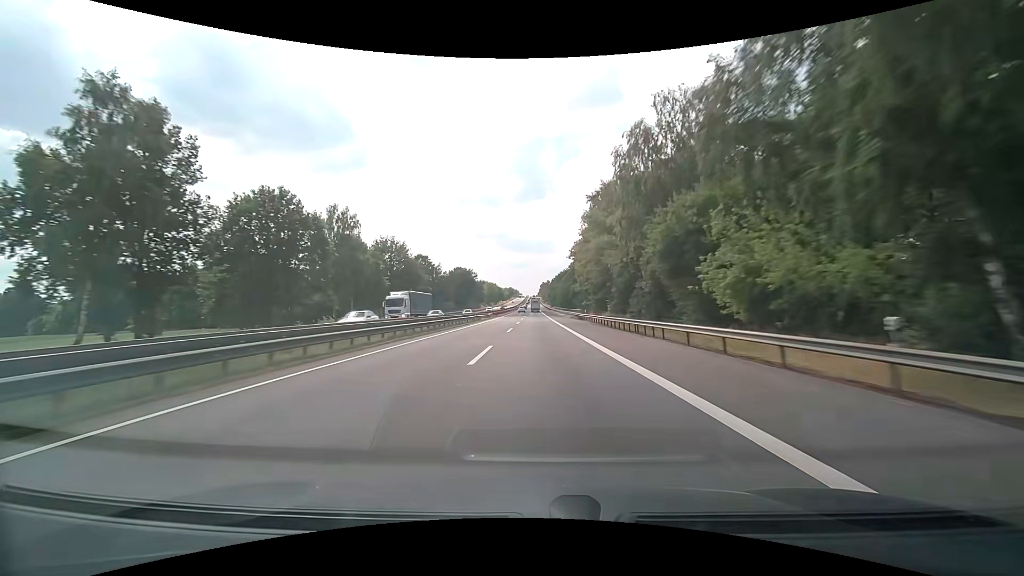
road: motorway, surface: asphalt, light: Day
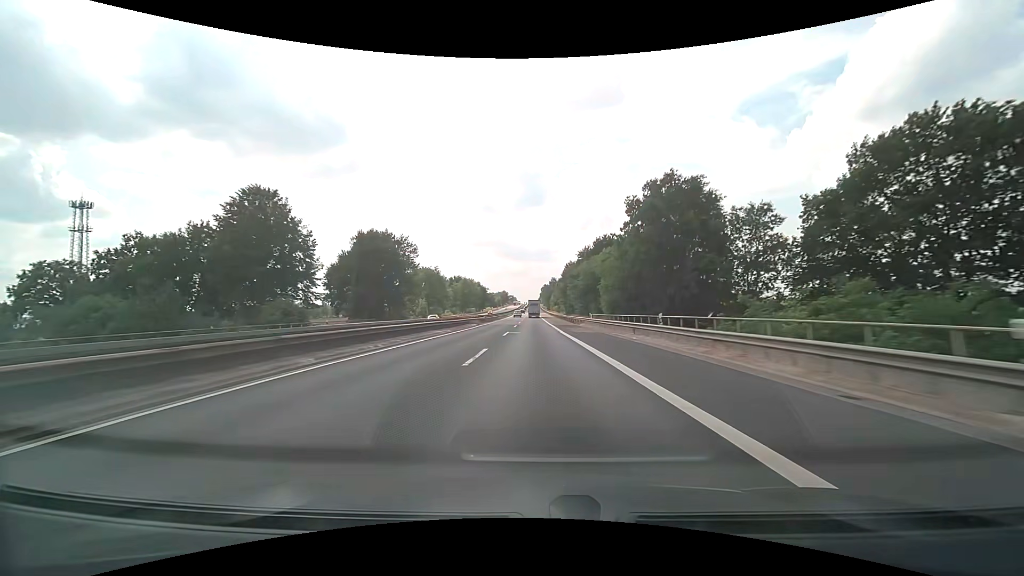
(-0.1, +106.4) m; 0°
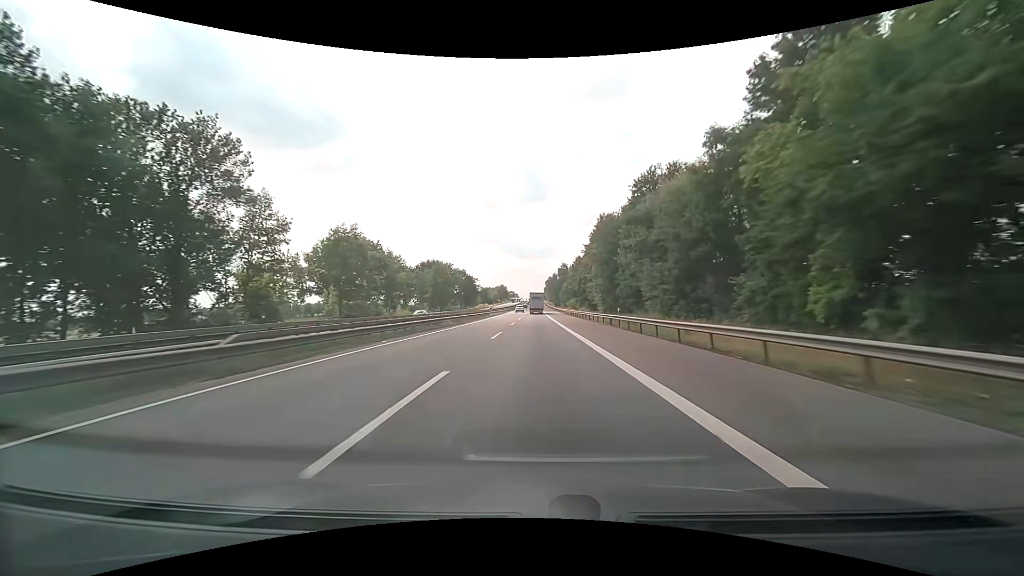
(-0.1, +62.3) m; 0°
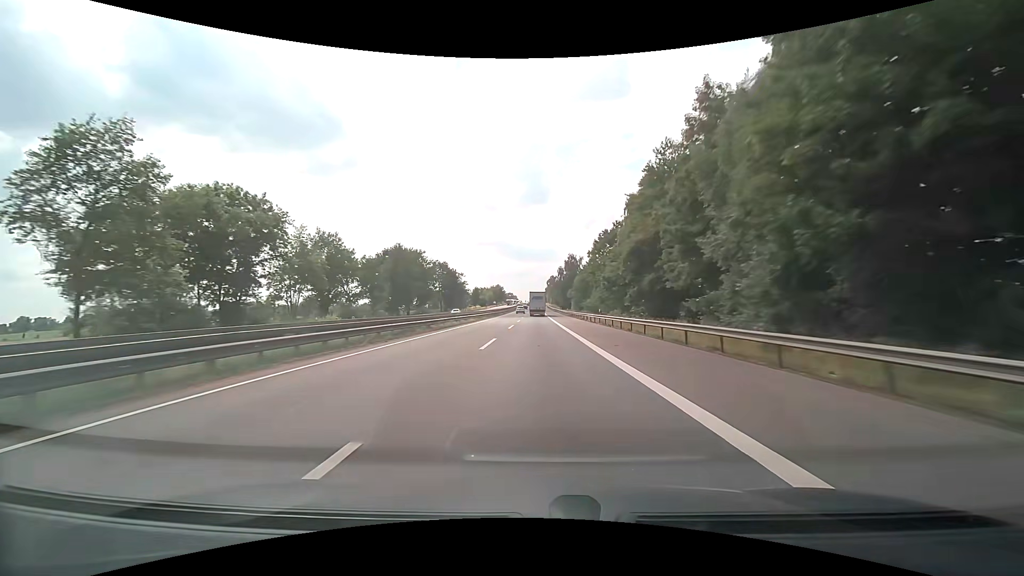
(0.0, +40.7) m; 0°
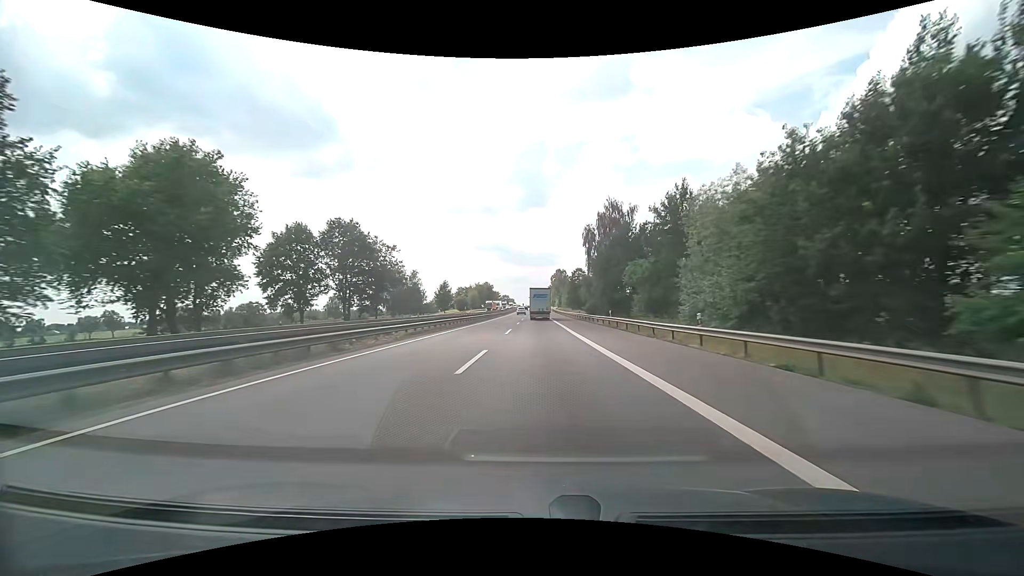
(-0.1, +77.0) m; 0°
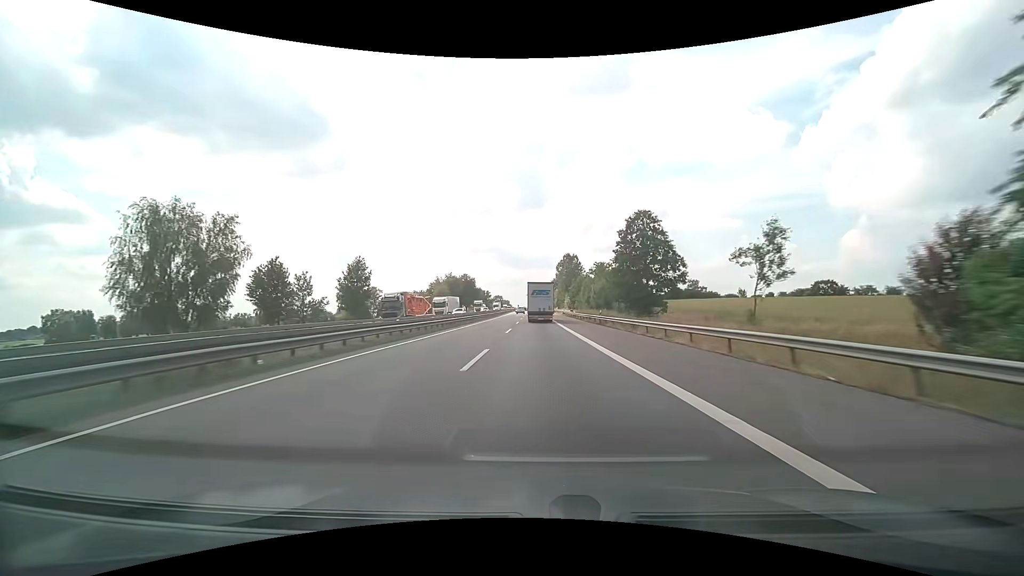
(+0.1, +70.6) m; 0°
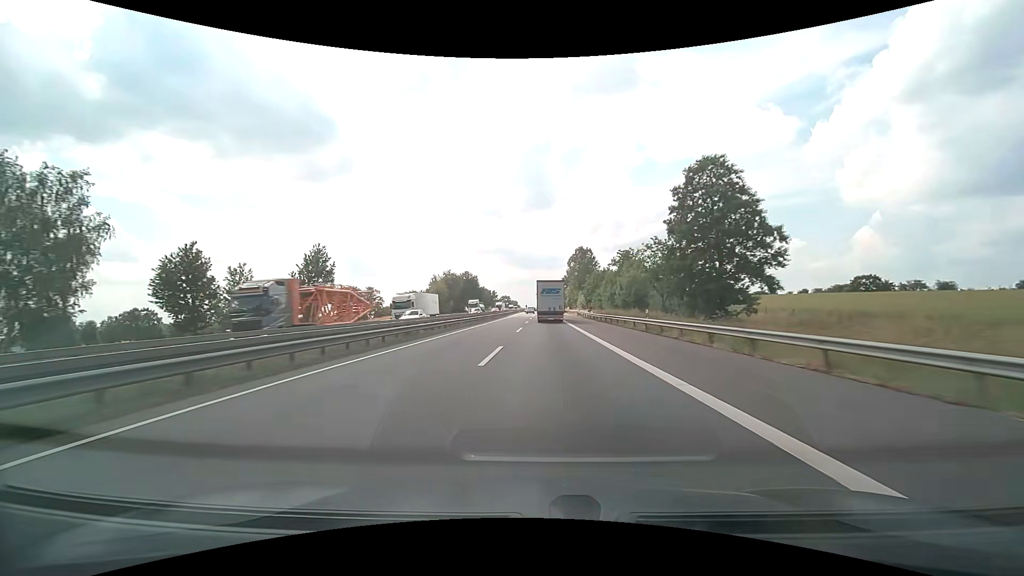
(-0.1, +16.7) m; -1°
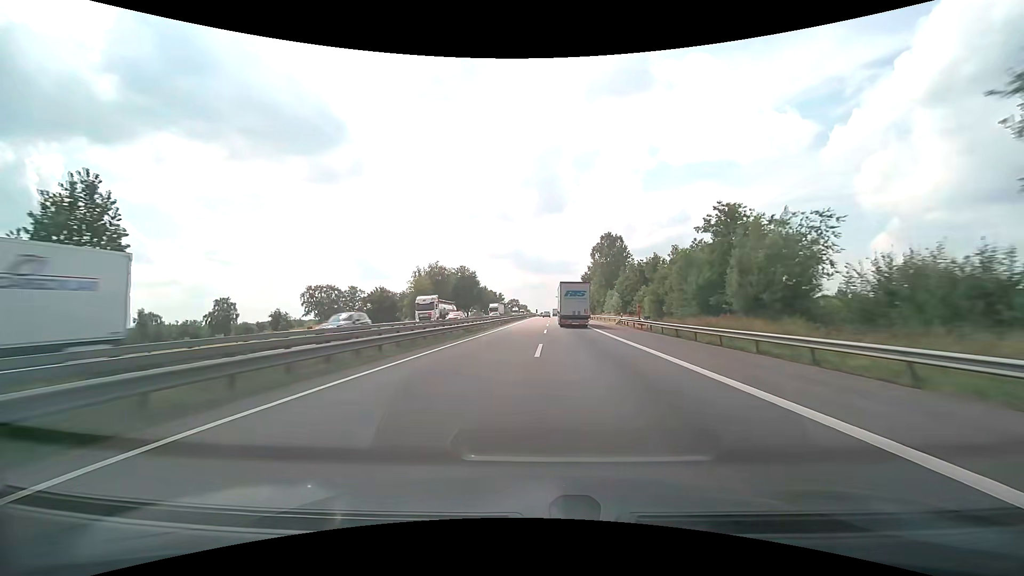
(-0.7, +32.6) m; -2°
(0, +10) (0, +20) (0, +30) (0, +40) (0, +50) (0, +60) (+1, +70) (+1, +80) (+1, +90) (+1, +100) m
